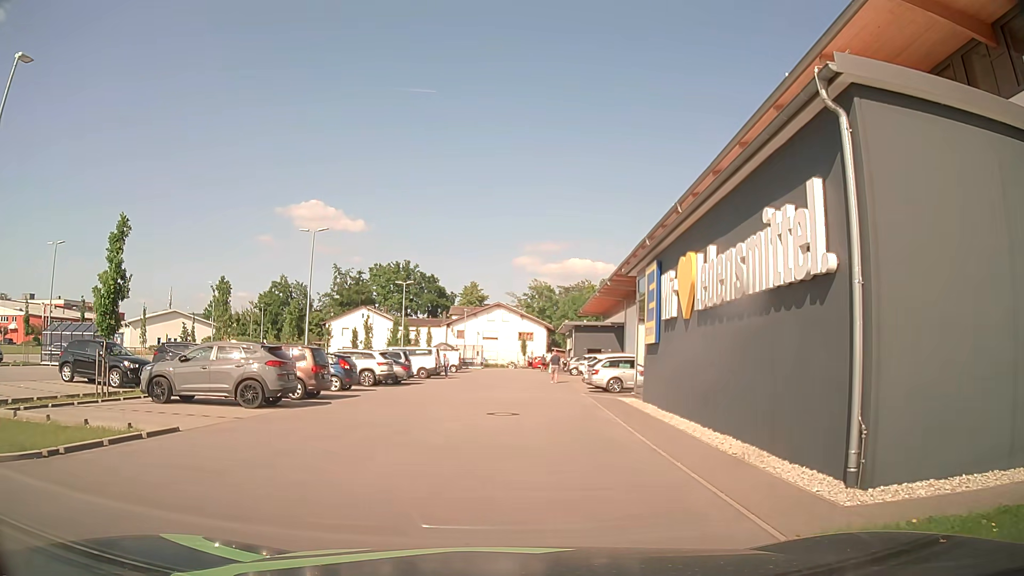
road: service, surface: asphalt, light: Day
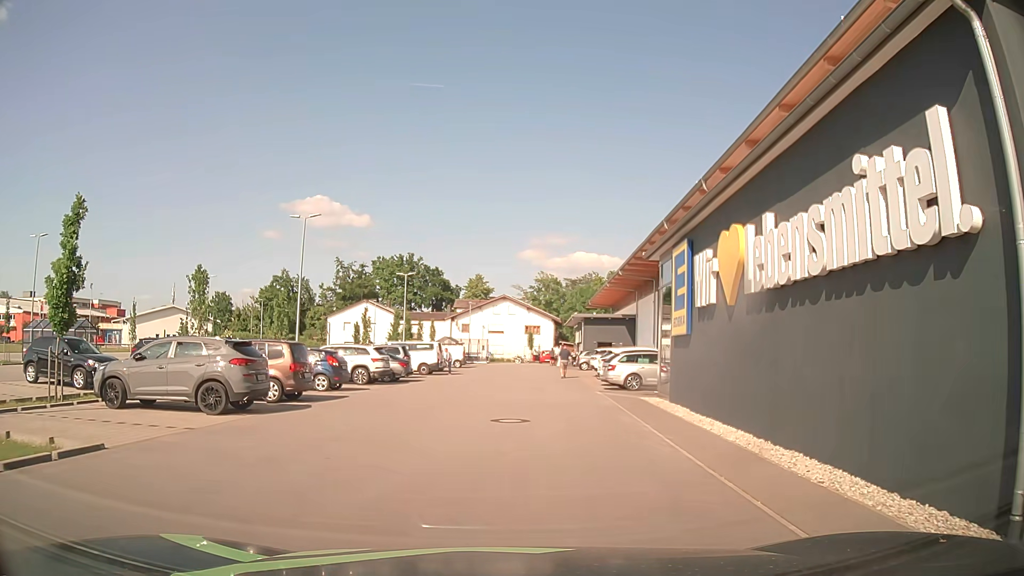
(0.0, +2.7) m; -1°
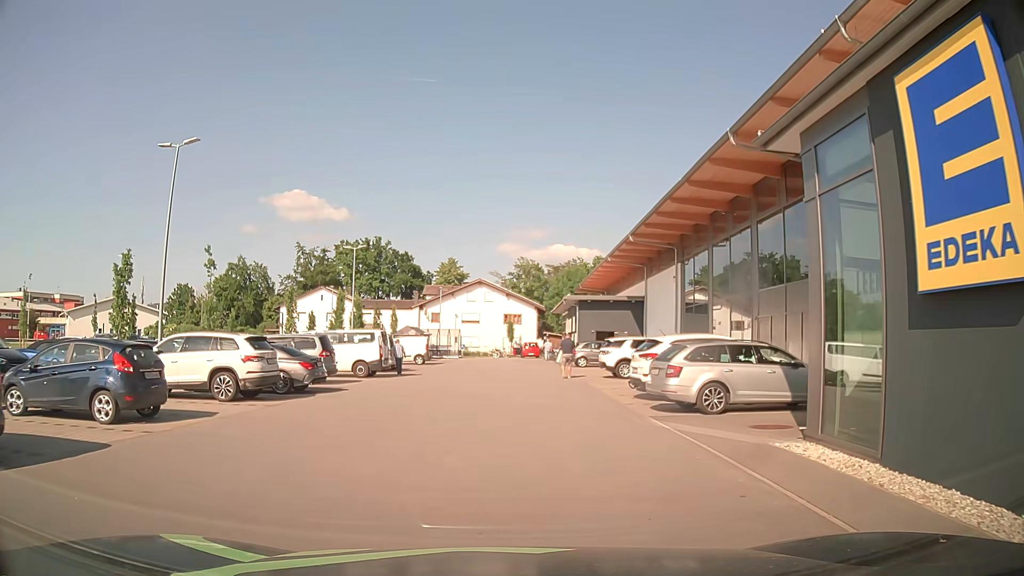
(+0.2, +12.3) m; +1°
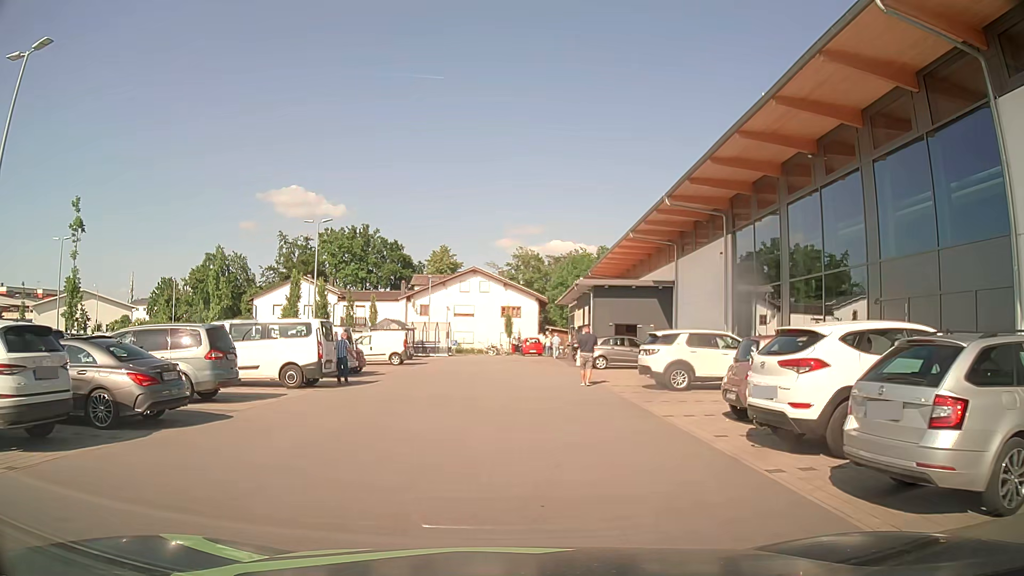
(+0.1, +8.9) m; +1°
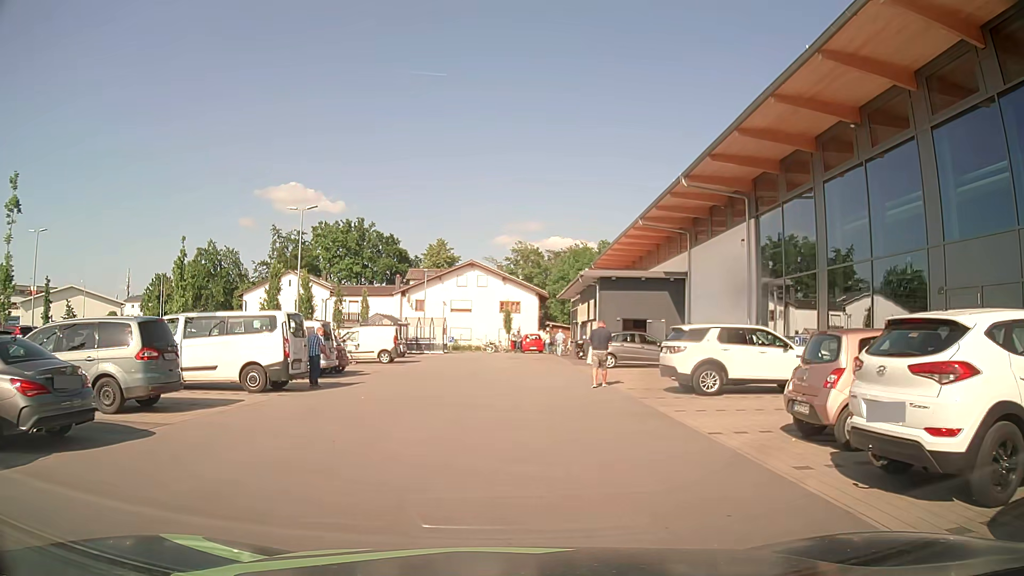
(0.0, +2.9) m; 0°
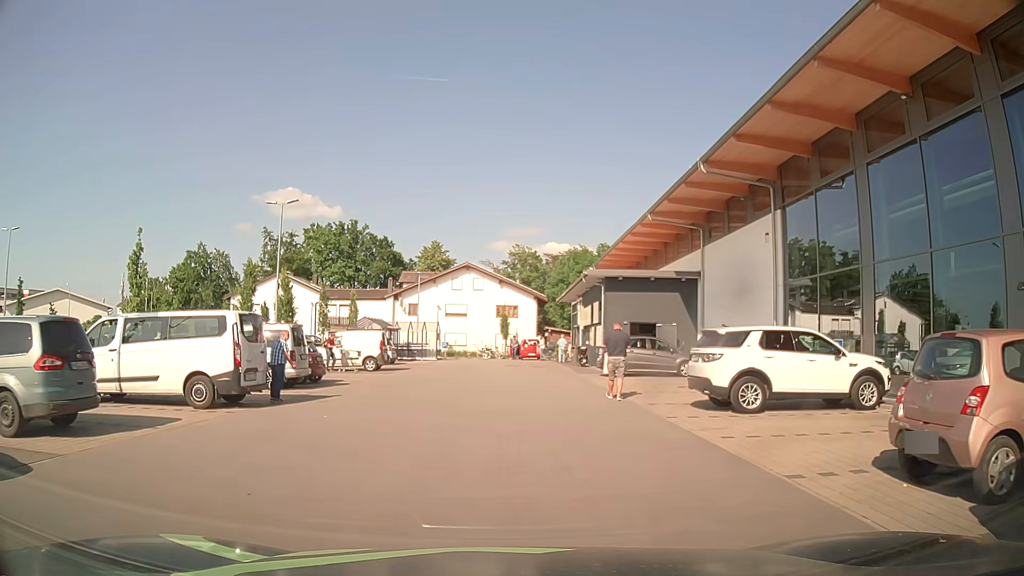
(0.0, +2.9) m; +1°
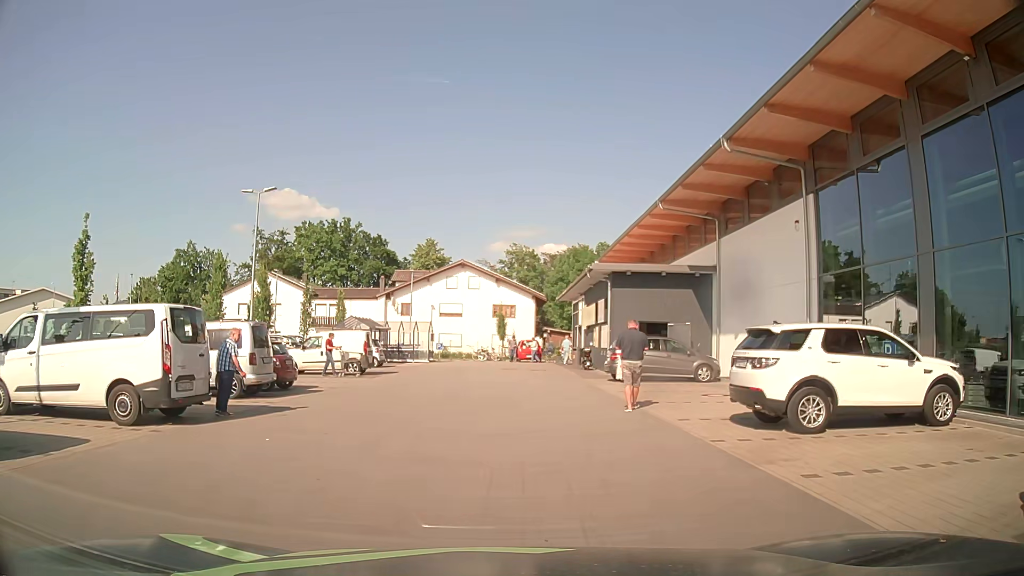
(0.0, +2.9) m; 0°
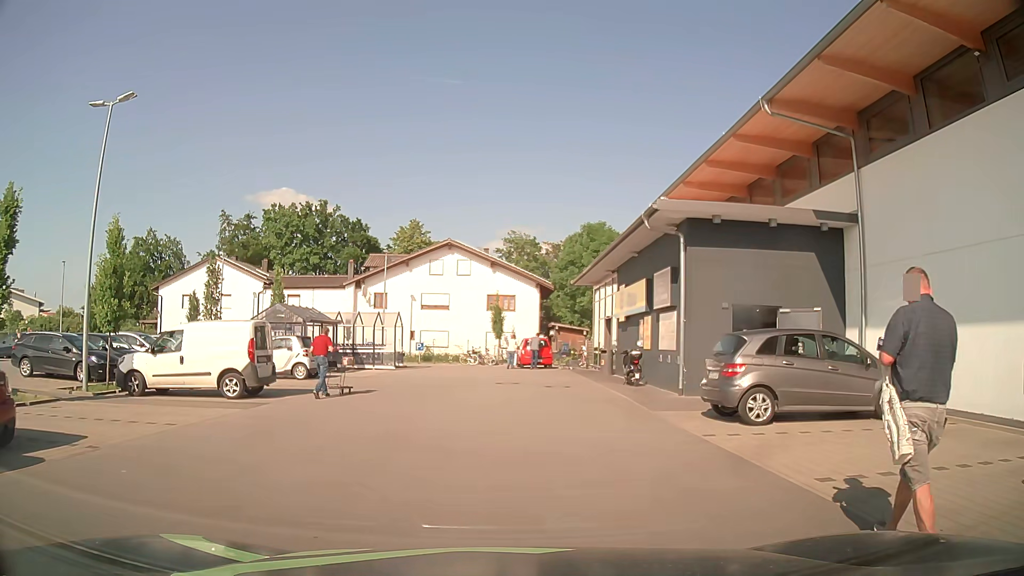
(0.0, +12.5) m; +1°
